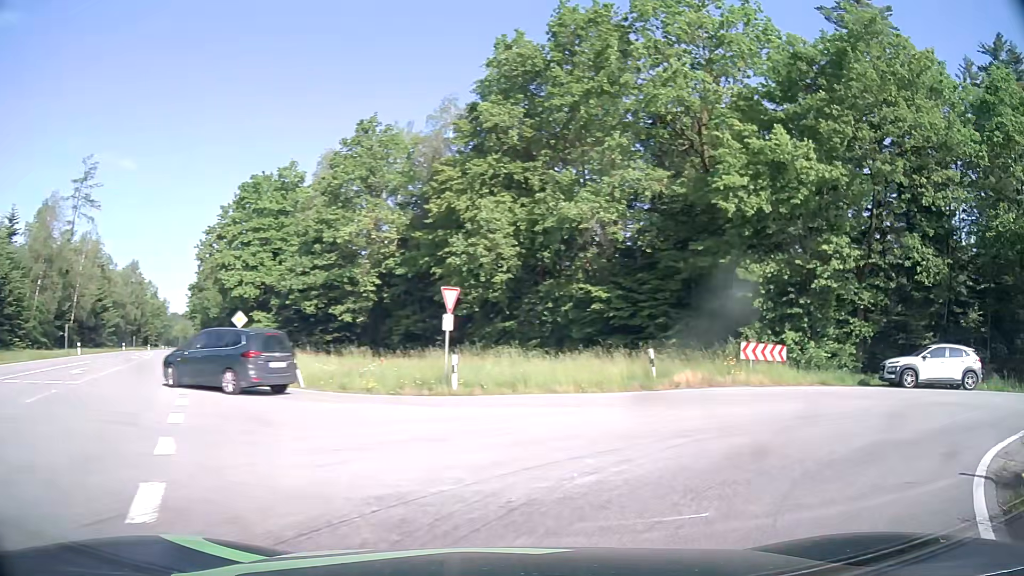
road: secondary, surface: asphalt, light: Day
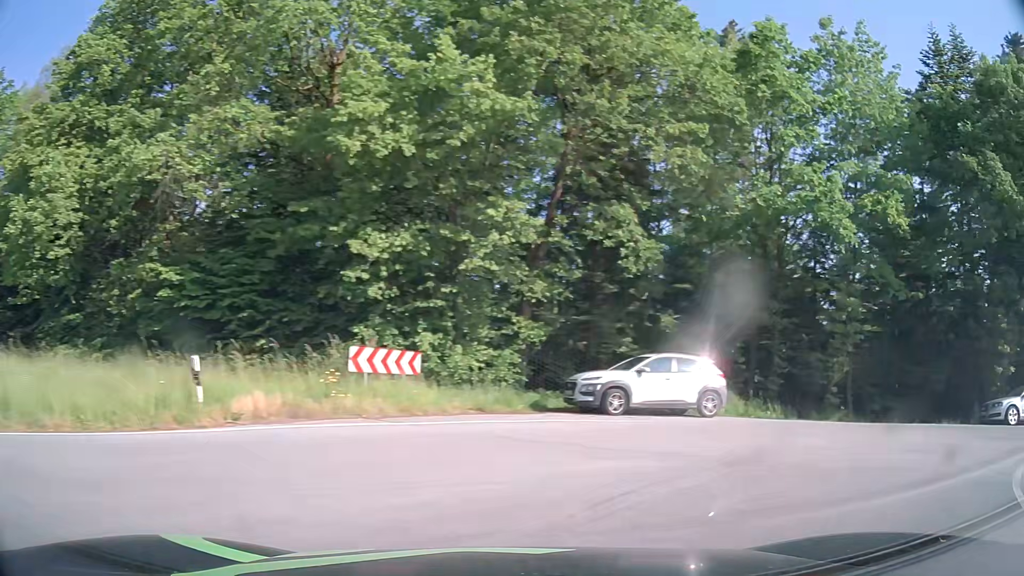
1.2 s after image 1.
(+1.8, +7.4) m; +30°
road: tertiary
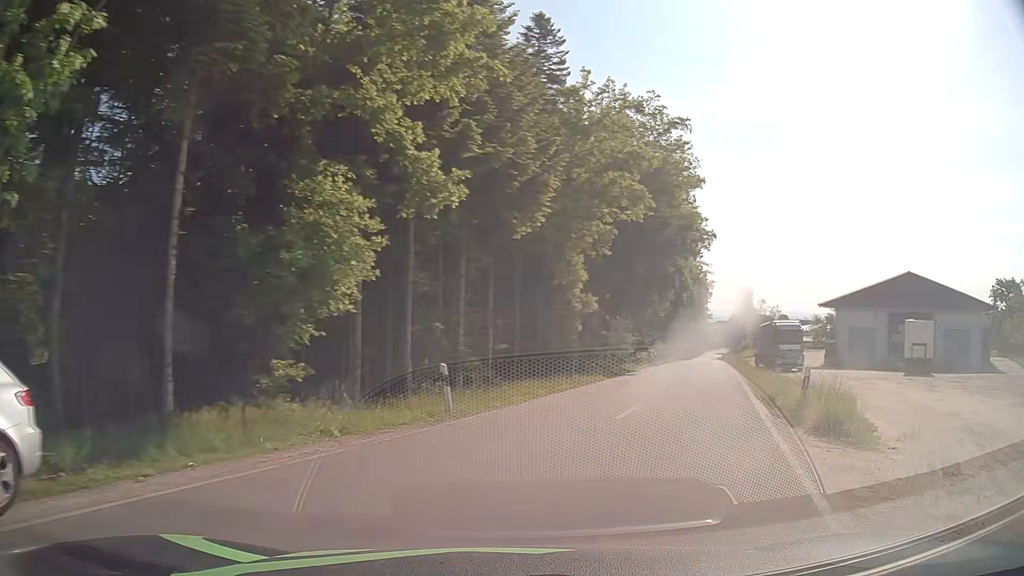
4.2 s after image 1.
(+13.4, +12.3) m; +86°
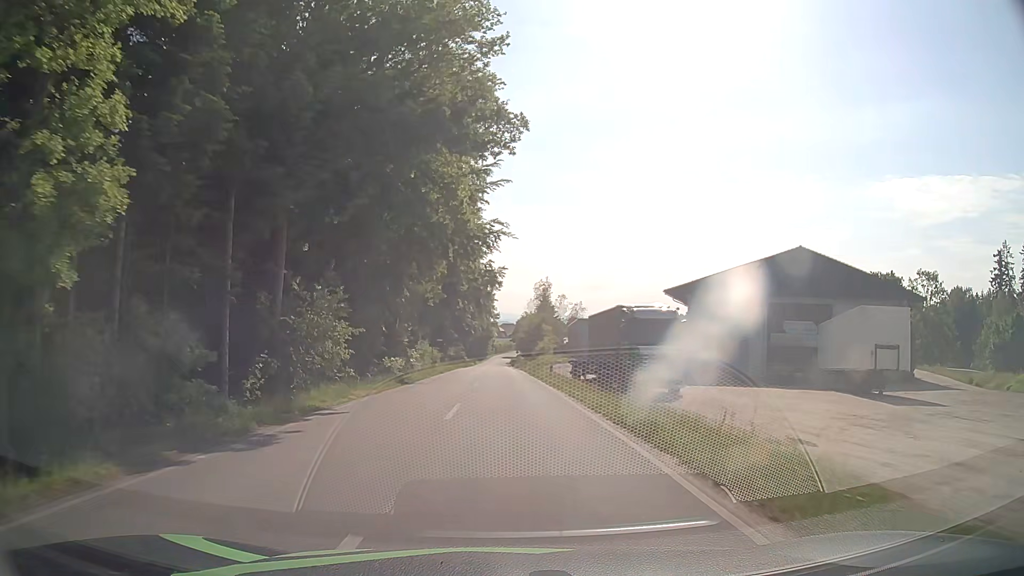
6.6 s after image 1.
(+6.2, +23.9) m; +19°
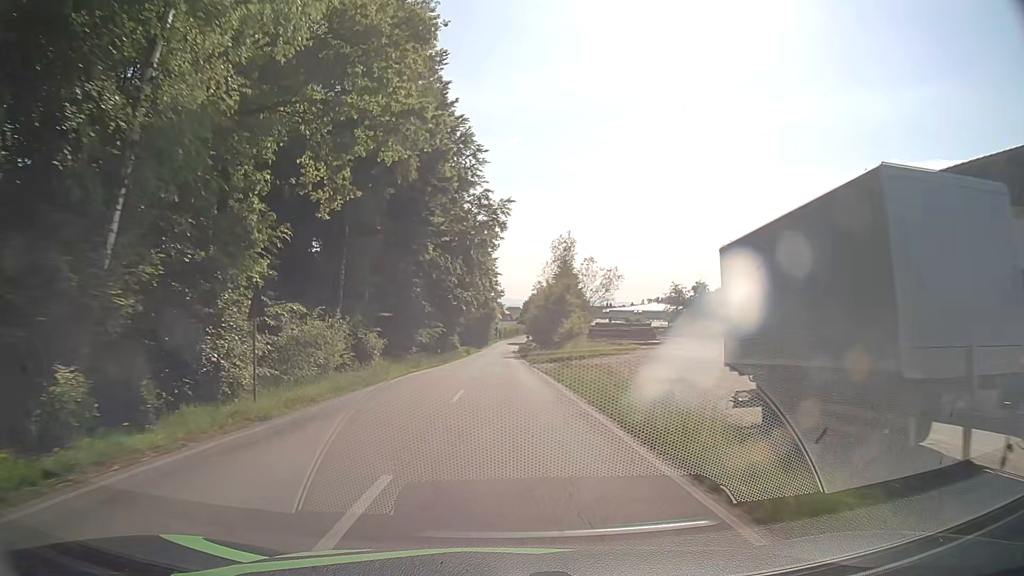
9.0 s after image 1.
(-0.3, +35.2) m; -1°
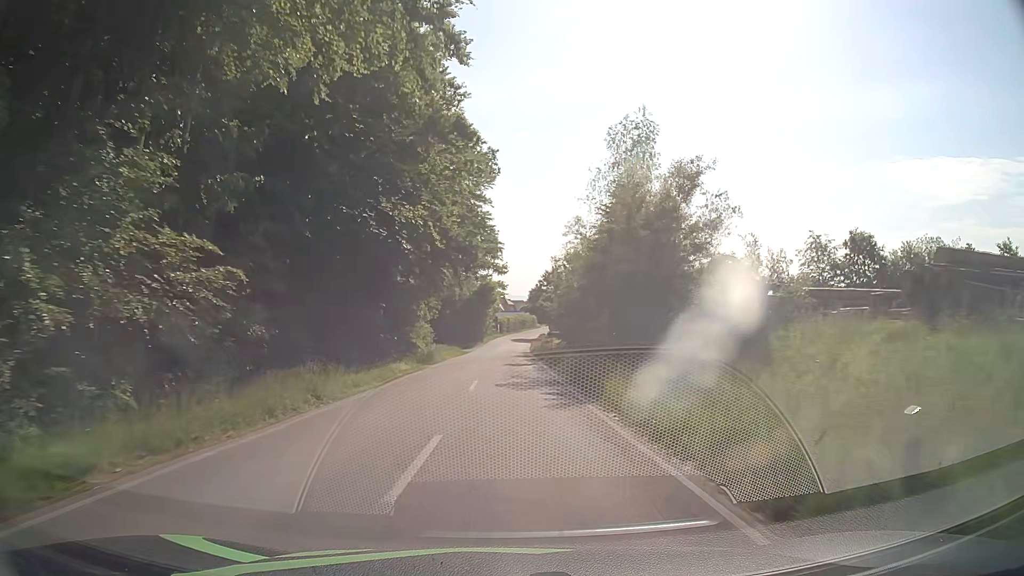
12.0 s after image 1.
(-0.4, +45.8) m; 0°
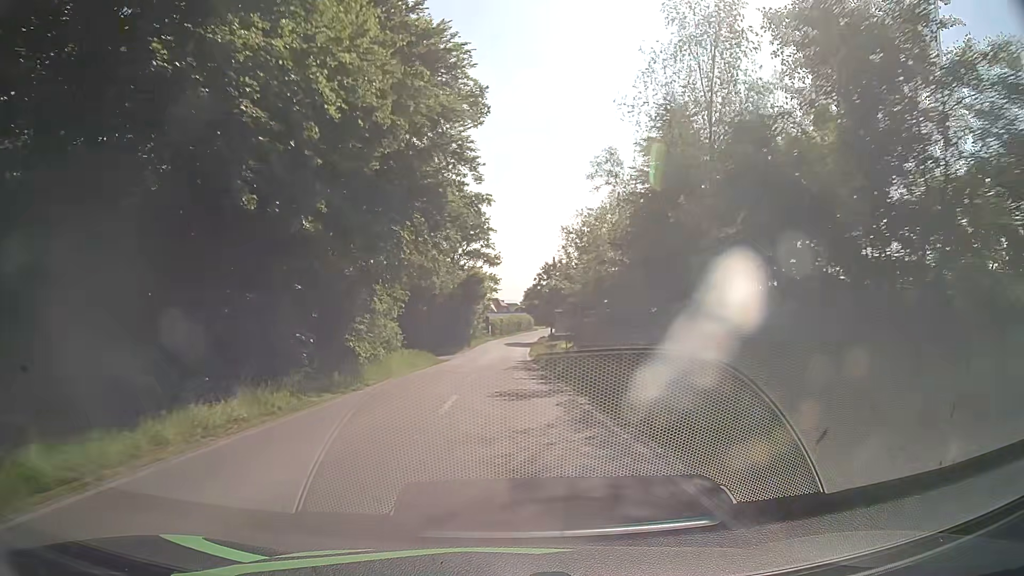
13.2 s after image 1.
(+0.1, +17.8) m; 0°
